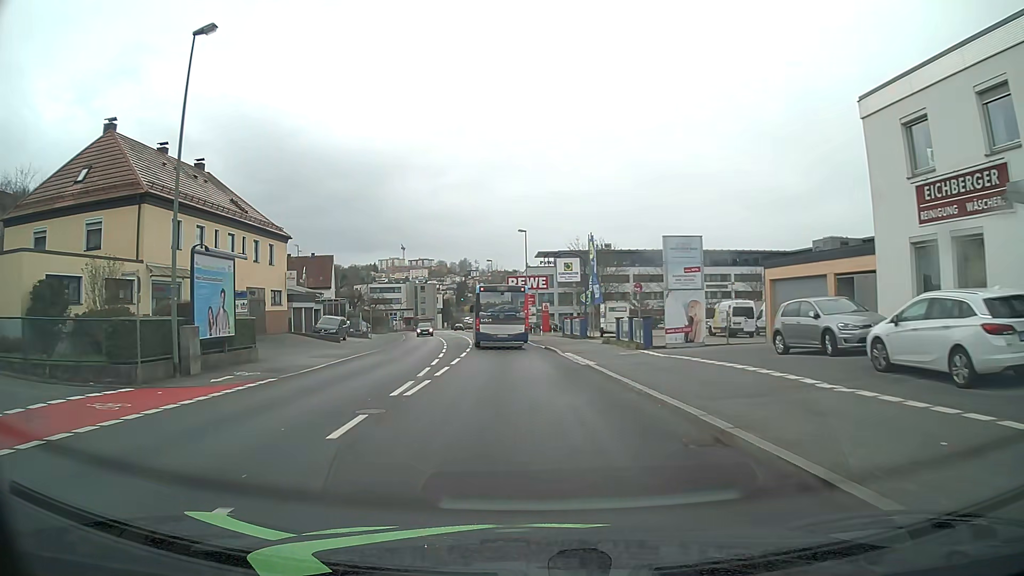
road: tertiary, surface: asphalt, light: Day
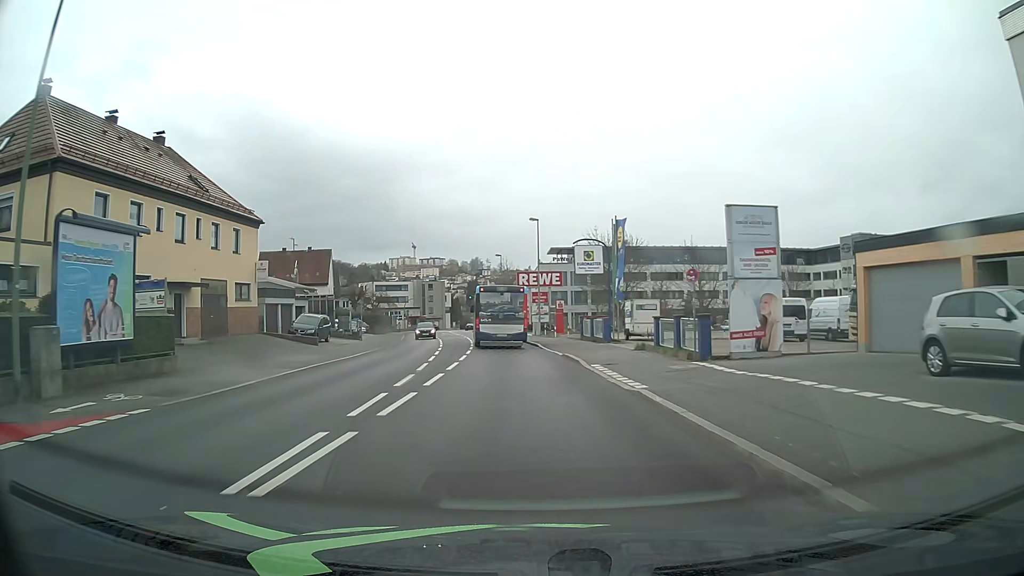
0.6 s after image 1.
(0.0, +7.3) m; -1°
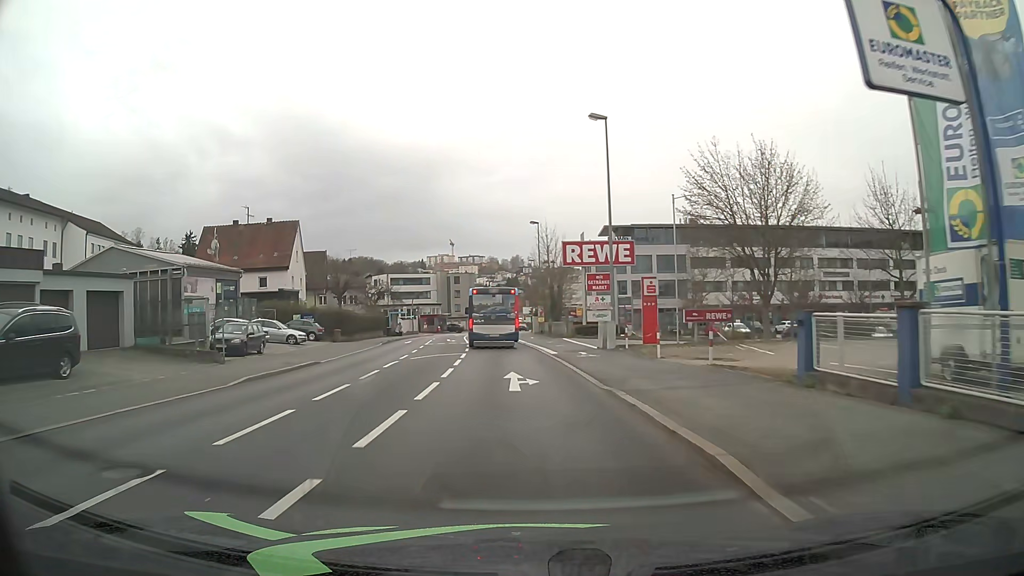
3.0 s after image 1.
(-1.0, +30.0) m; -4°
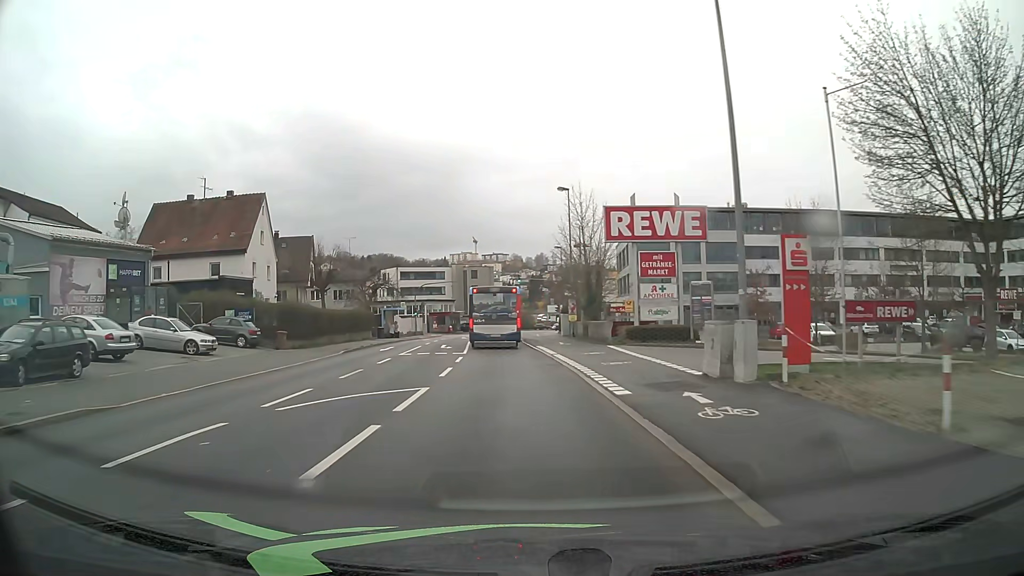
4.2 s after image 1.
(-0.3, +15.4) m; -2°
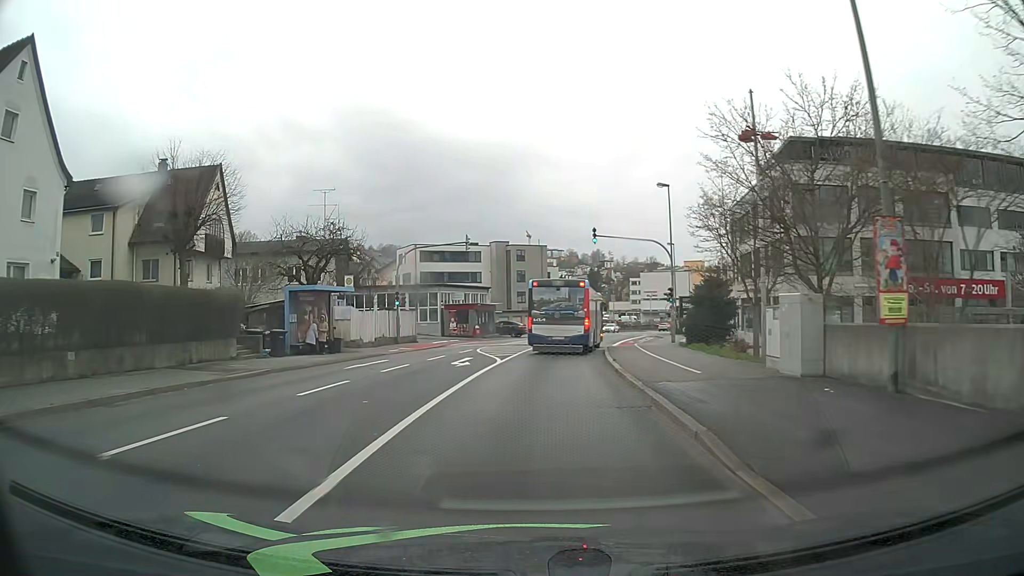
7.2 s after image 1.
(-1.9, +36.1) m; -5°
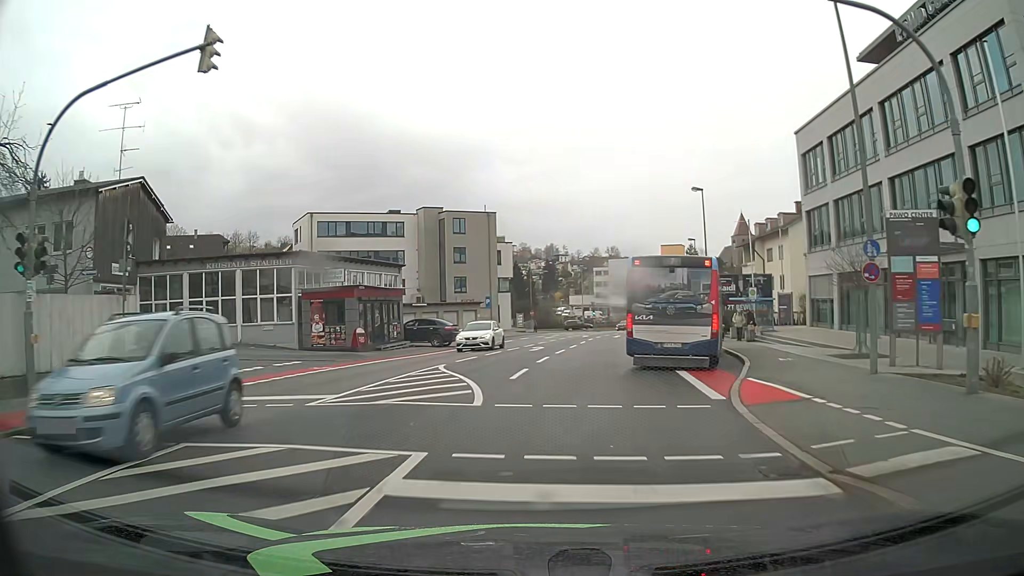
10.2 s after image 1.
(+1.0, +29.7) m; +4°
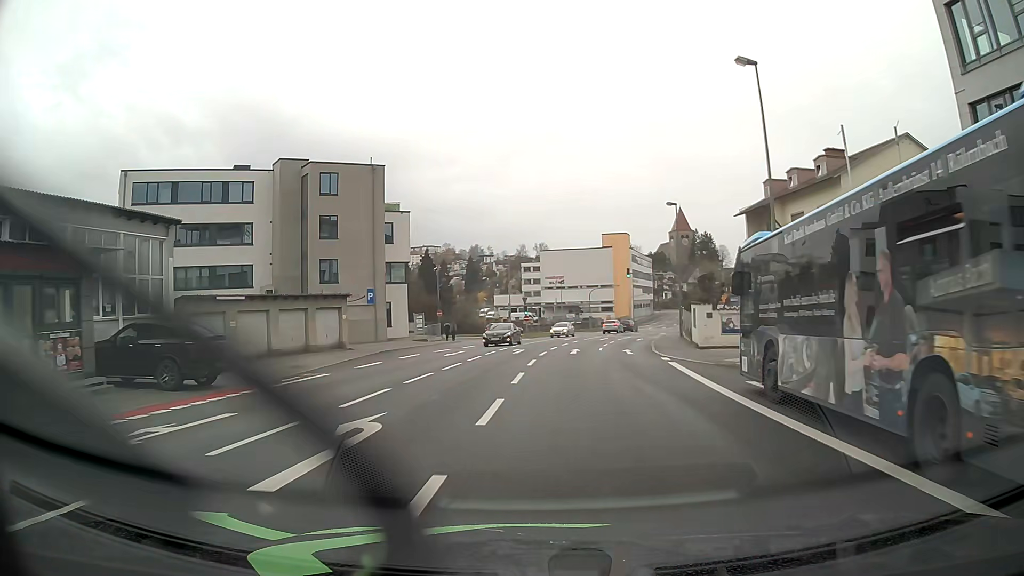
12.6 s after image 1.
(+1.4, +24.6) m; +6°
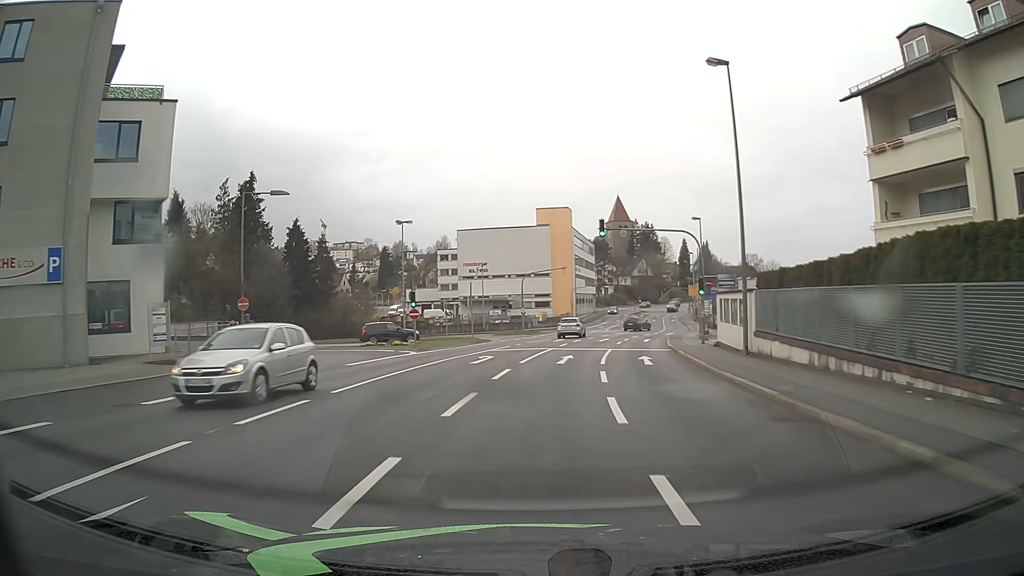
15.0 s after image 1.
(+1.7, +29.6) m; +7°
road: tertiary_link
(0, +10) (+1, +20) (+2, +30) (+3, +40) (+5, +50) (+8, +59) (+10, +69) (+13, +79) (+15, +88) (+16, +98) m
